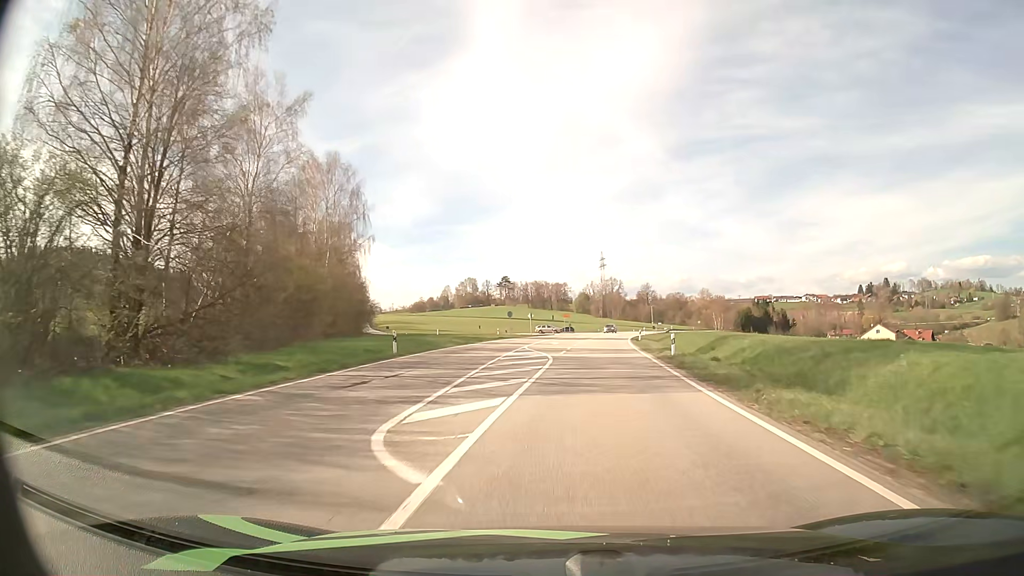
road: secondary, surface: asphalt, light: Day
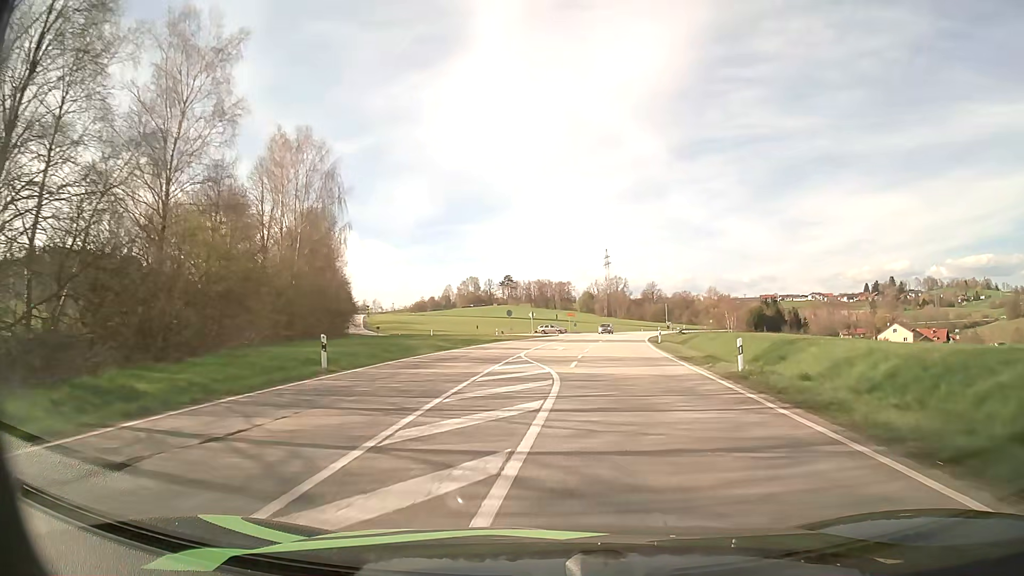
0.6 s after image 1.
(0.0, +9.5) m; 0°
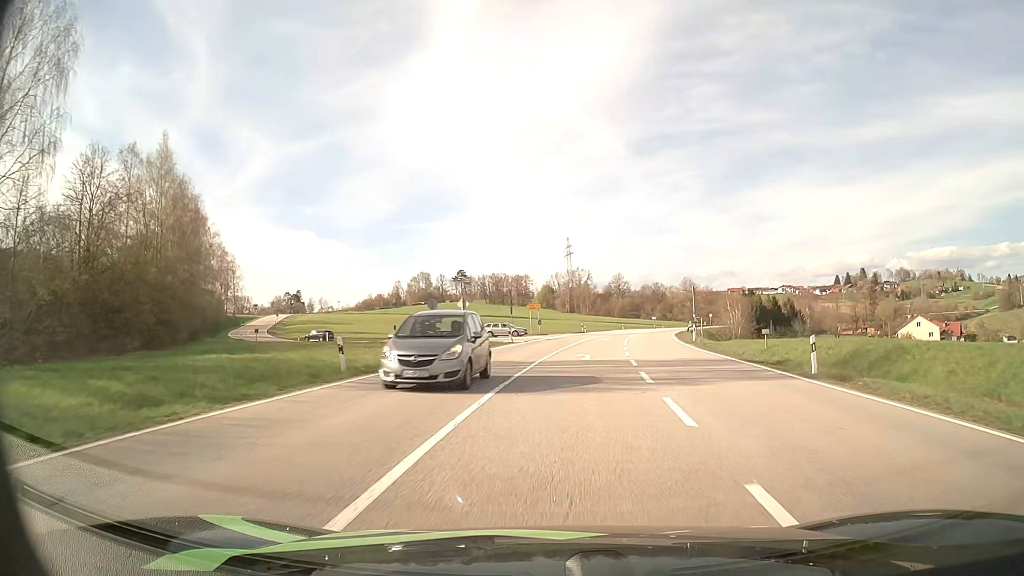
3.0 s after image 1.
(+0.5, +36.5) m; +3°
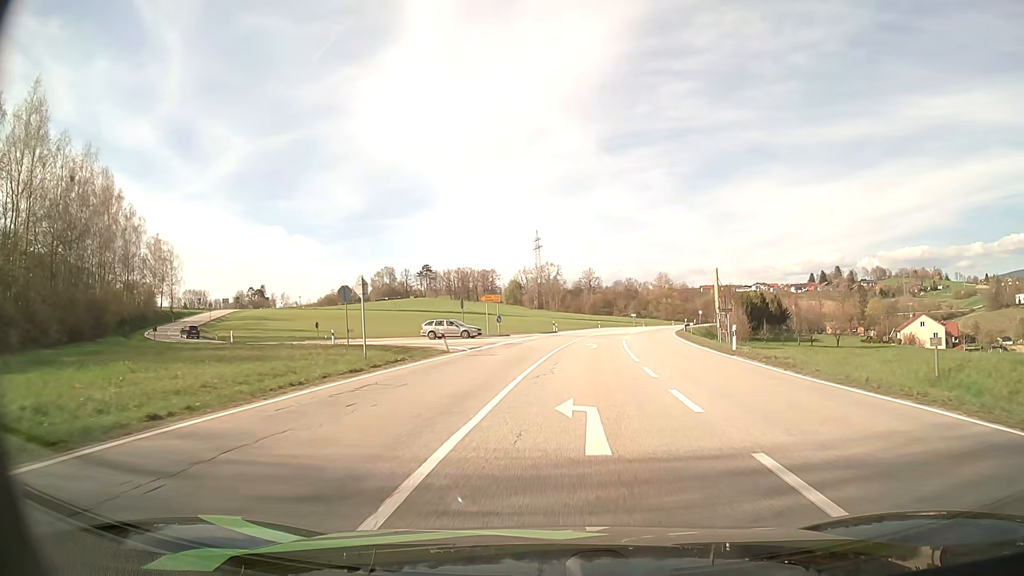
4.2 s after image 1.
(+0.4, +16.7) m; +3°
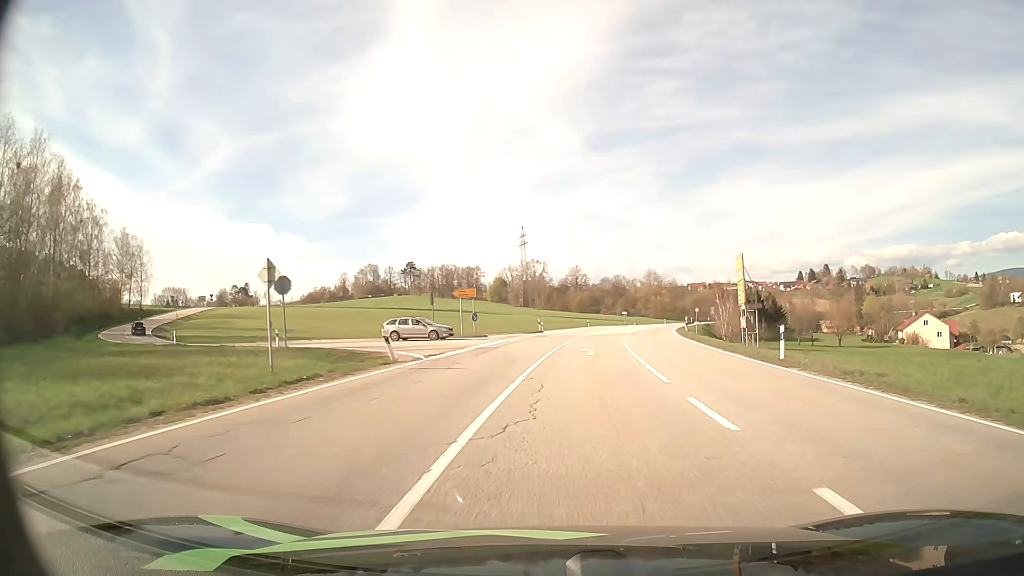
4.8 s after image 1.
(+0.1, +7.7) m; +1°
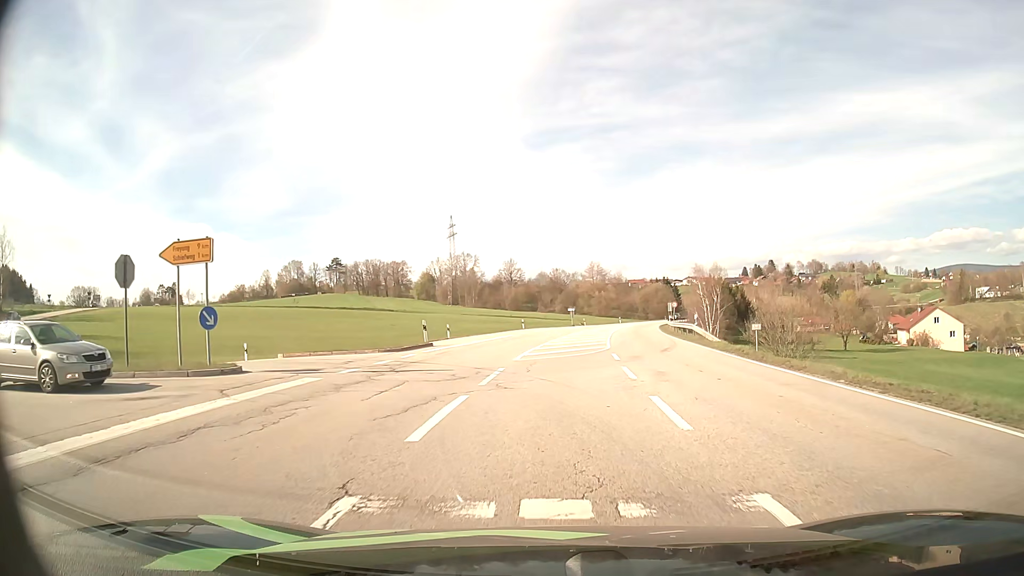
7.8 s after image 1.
(+1.6, +29.1) m; +6°
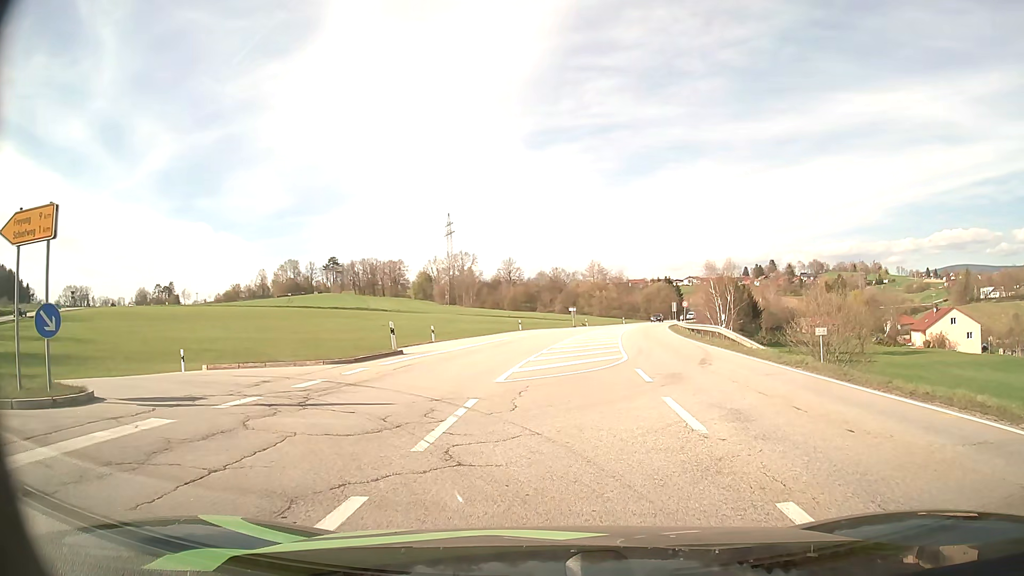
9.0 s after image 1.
(0.0, +5.9) m; 0°
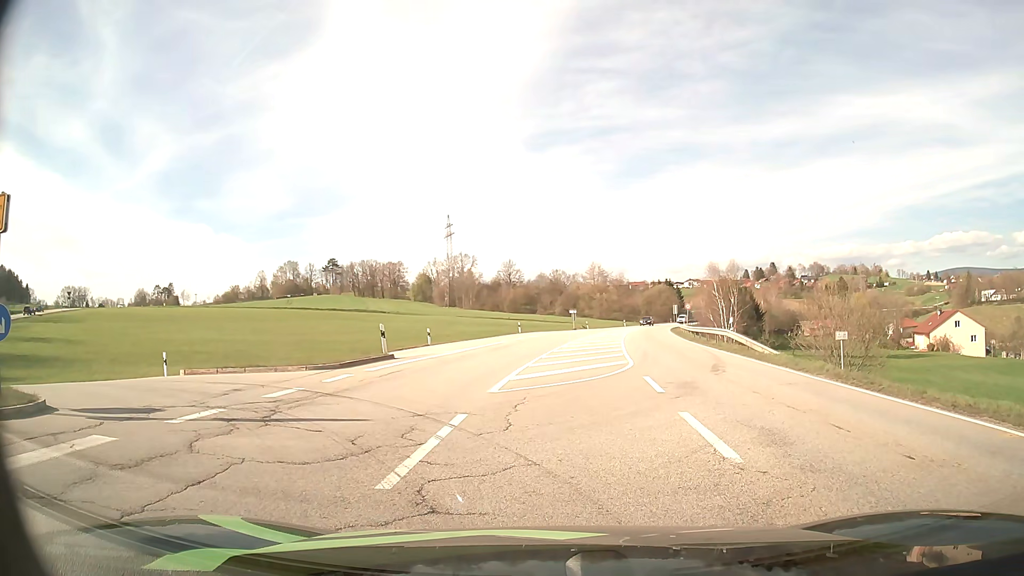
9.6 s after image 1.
(0.0, +1.3) m; 0°
(-2, +10) (-11, +15) (-20, +16) (-30, +17) (-40, +19) (-49, +24) (-56, +31) (-63, +38) (-68, +47) (-73, +55) m
